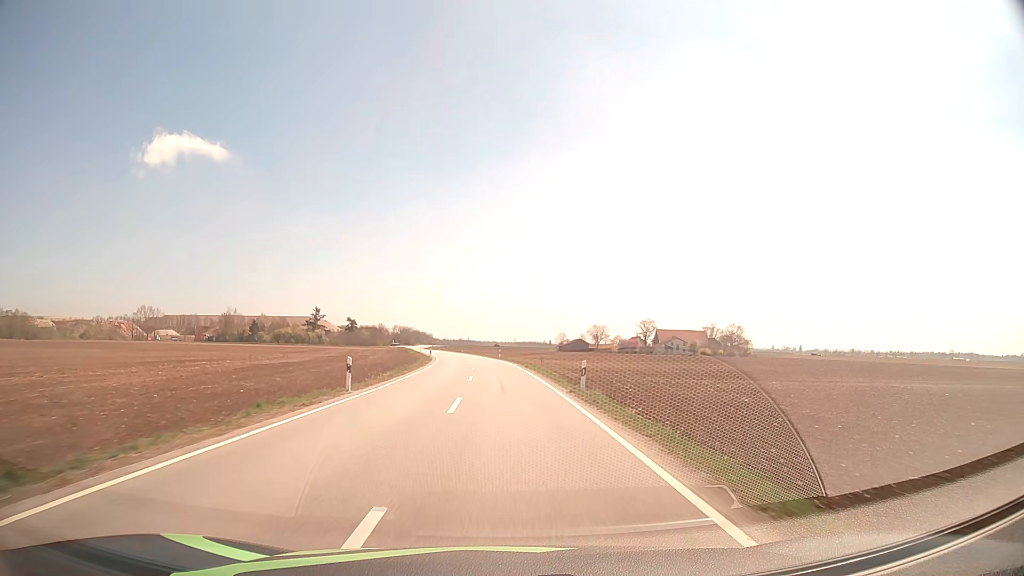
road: tertiary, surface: asphalt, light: Day
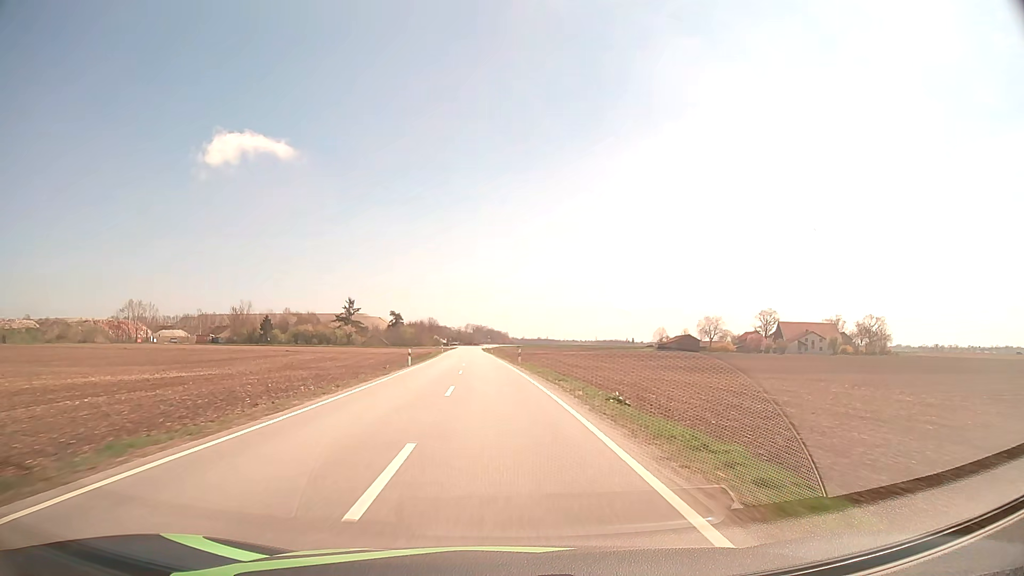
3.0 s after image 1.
(-3.0, +68.4) m; -6°
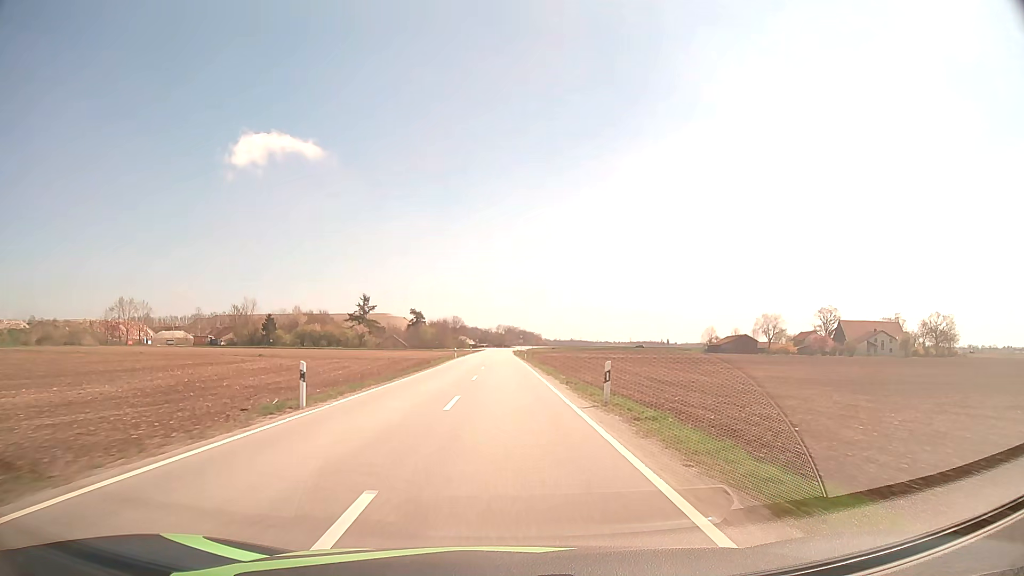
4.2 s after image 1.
(-0.8, +27.1) m; -3°
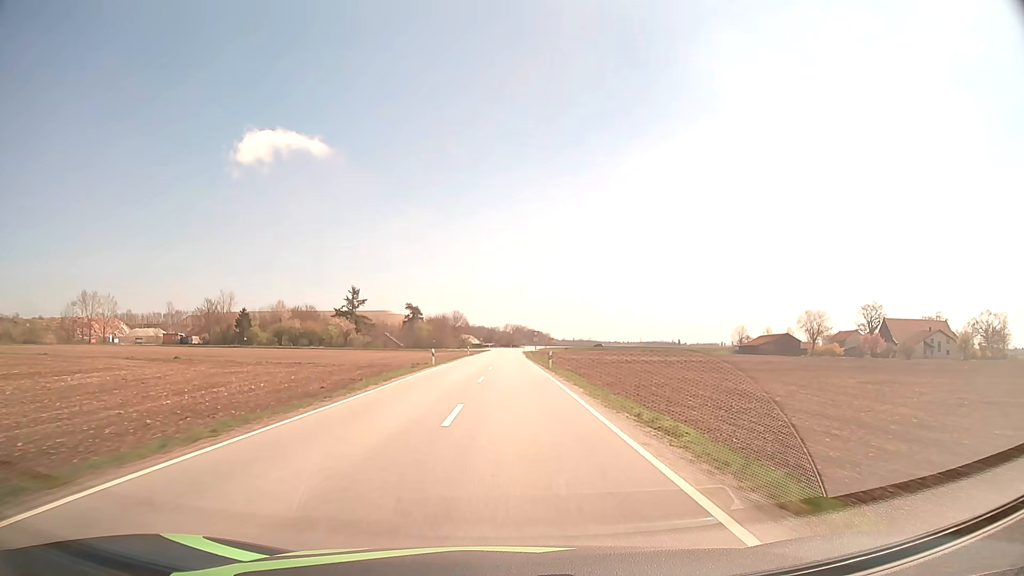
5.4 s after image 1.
(-0.3, +26.9) m; -1°
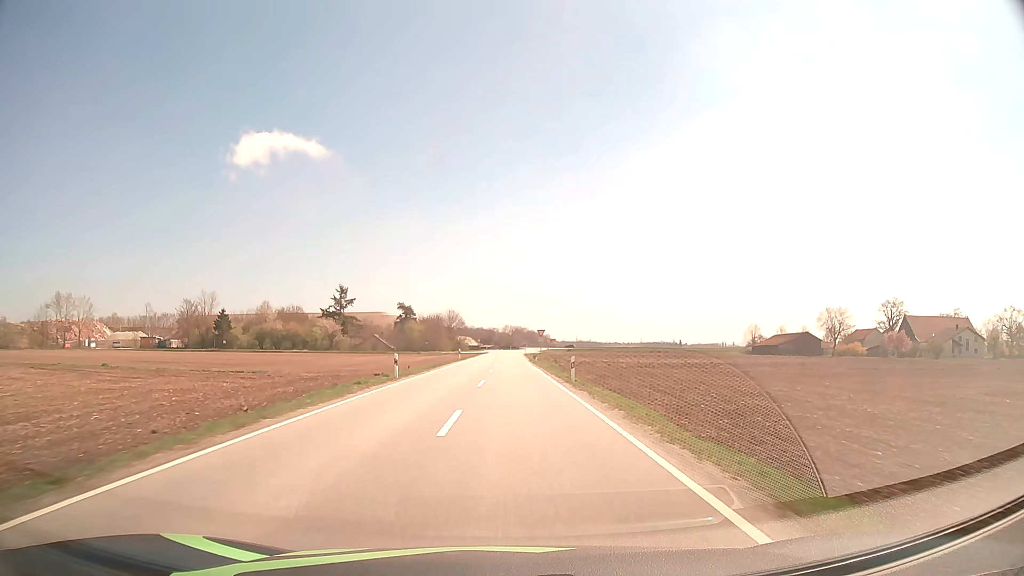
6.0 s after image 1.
(0.0, +13.3) m; 0°
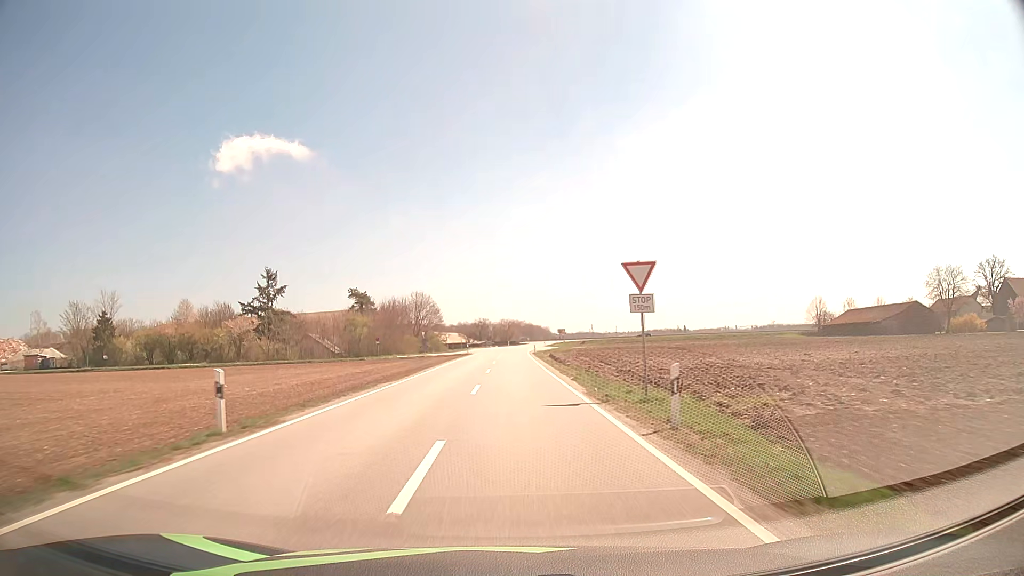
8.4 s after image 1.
(+0.2, +52.3) m; 0°
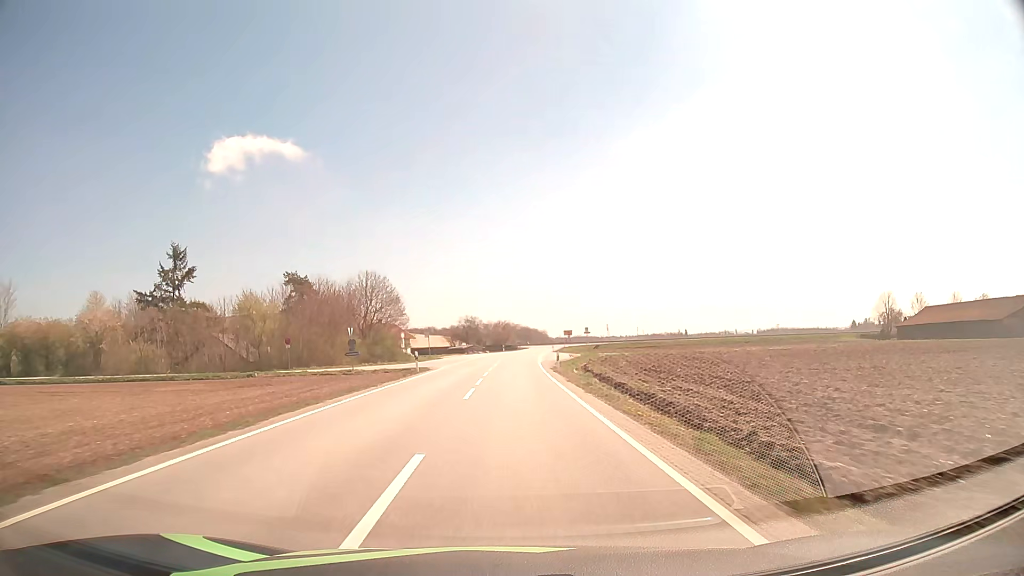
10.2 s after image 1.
(+0.1, +36.9) m; 0°
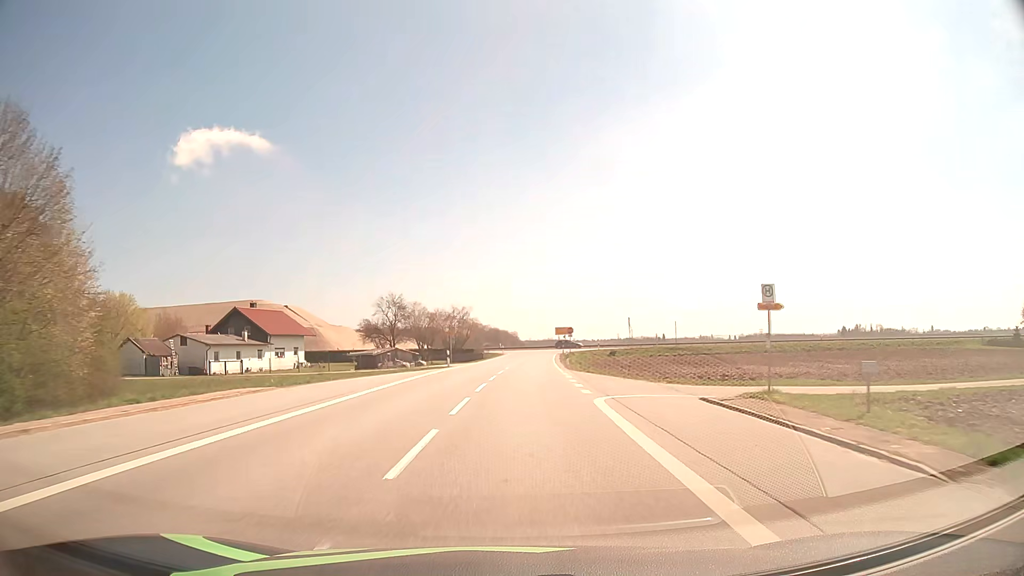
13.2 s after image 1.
(+1.0, +57.5) m; +3°
(0, +10) (0, +20) (+1, +30) (+1, +40) (+2, +50) (+2, +60) (+3, +70) (+4, +80) (+7, +89) (+13, +97) m
